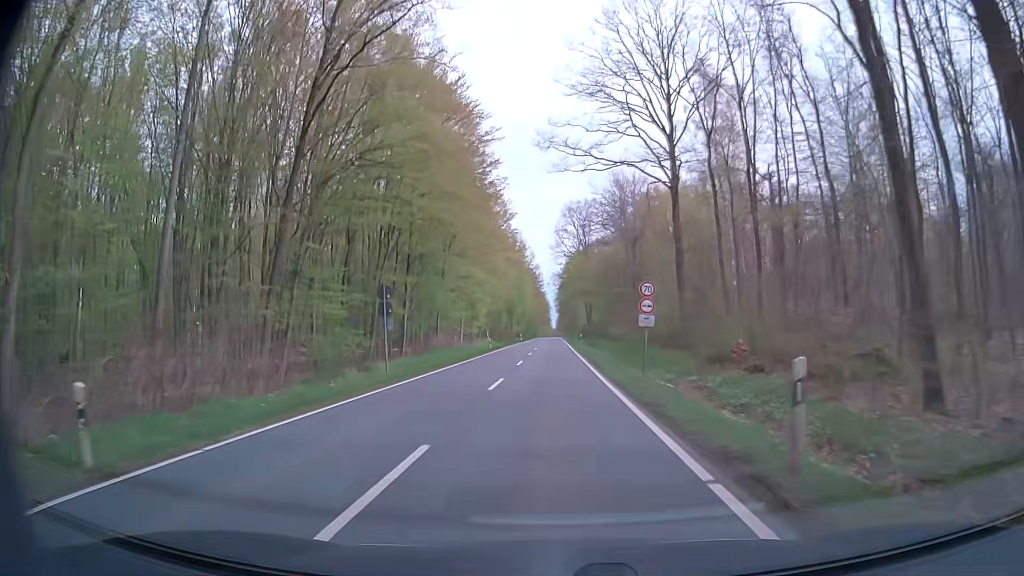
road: secondary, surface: asphalt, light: Day
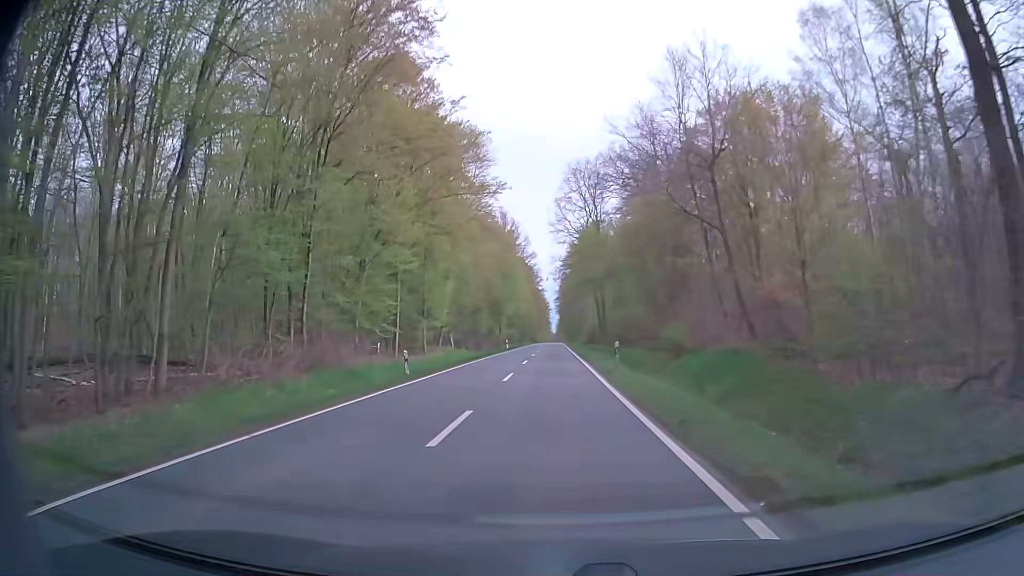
(+0.2, +32.2) m; 0°
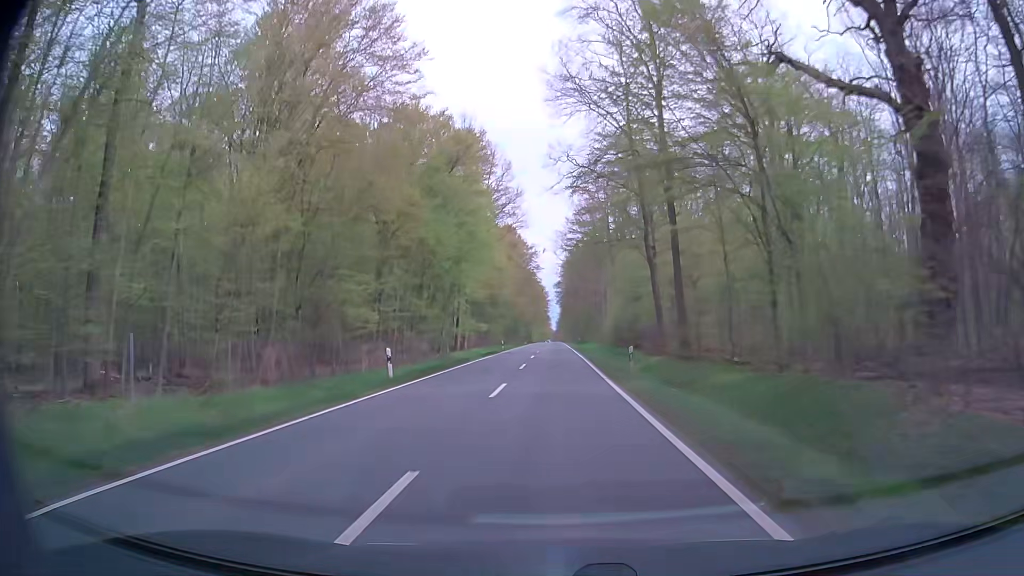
(0.0, +53.6) m; +1°
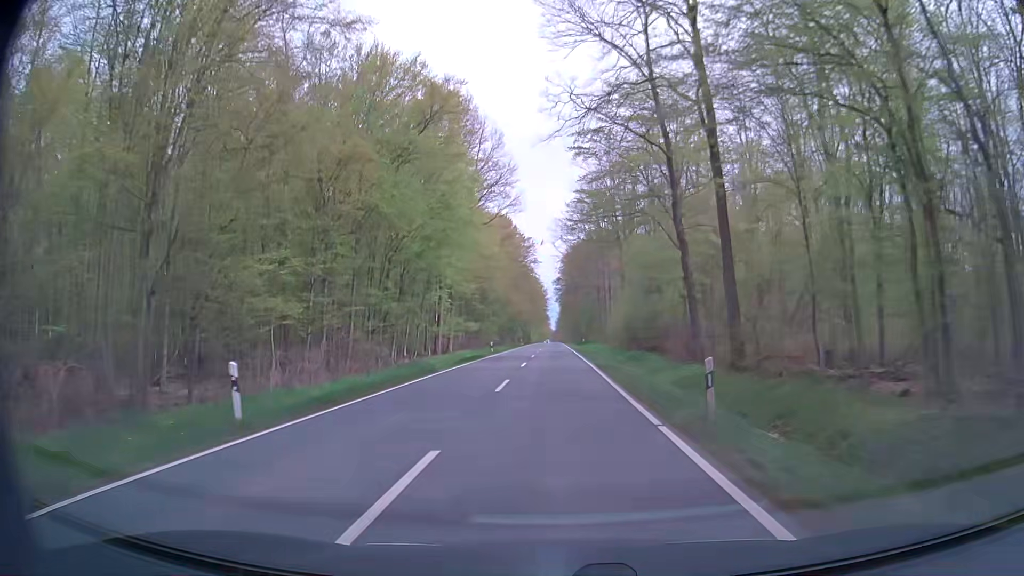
(-0.1, +10.7) m; 0°
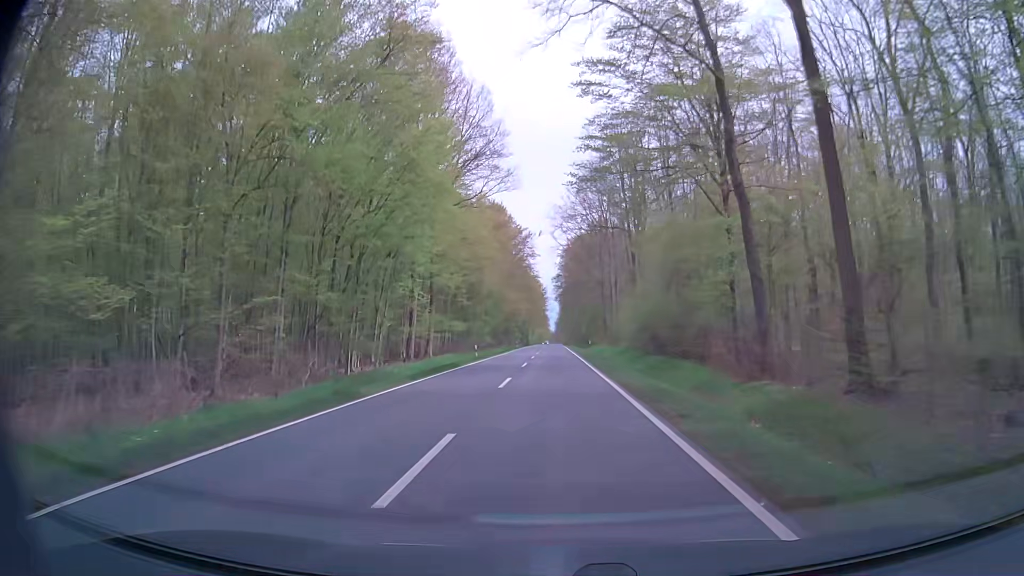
(0.0, +10.7) m; -1°
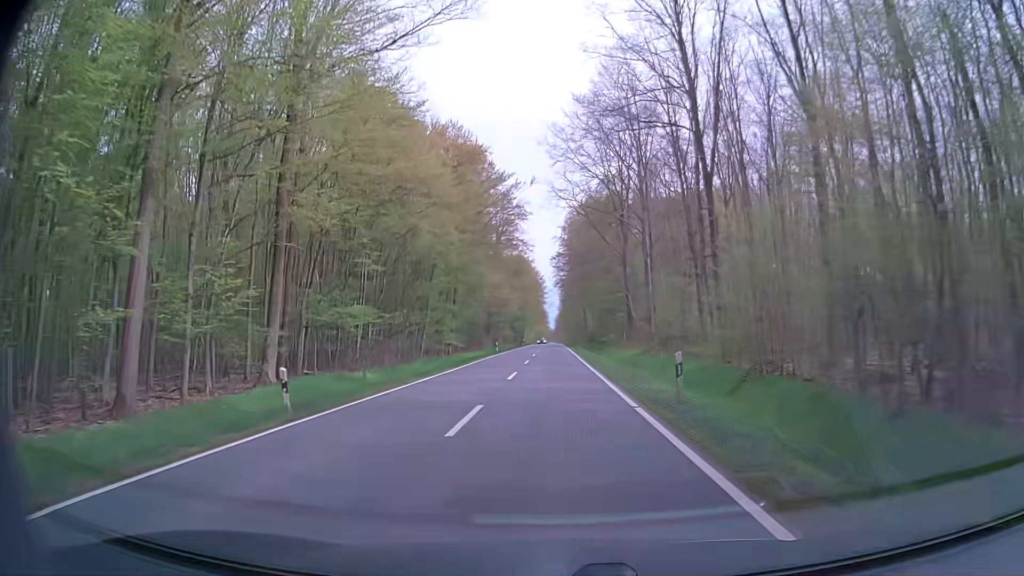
(+0.3, +32.2) m; 0°
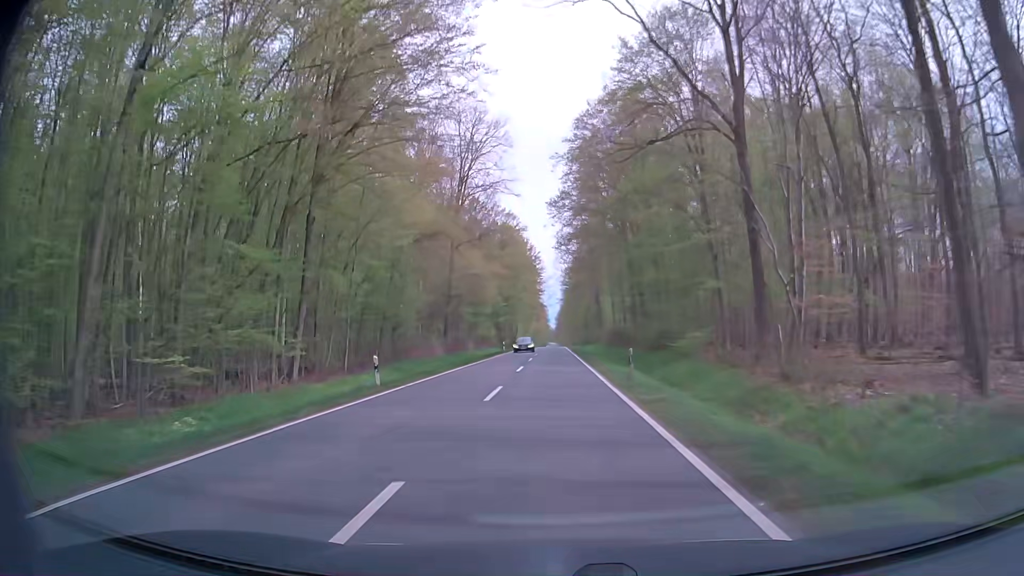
(+0.3, +43.1) m; 0°
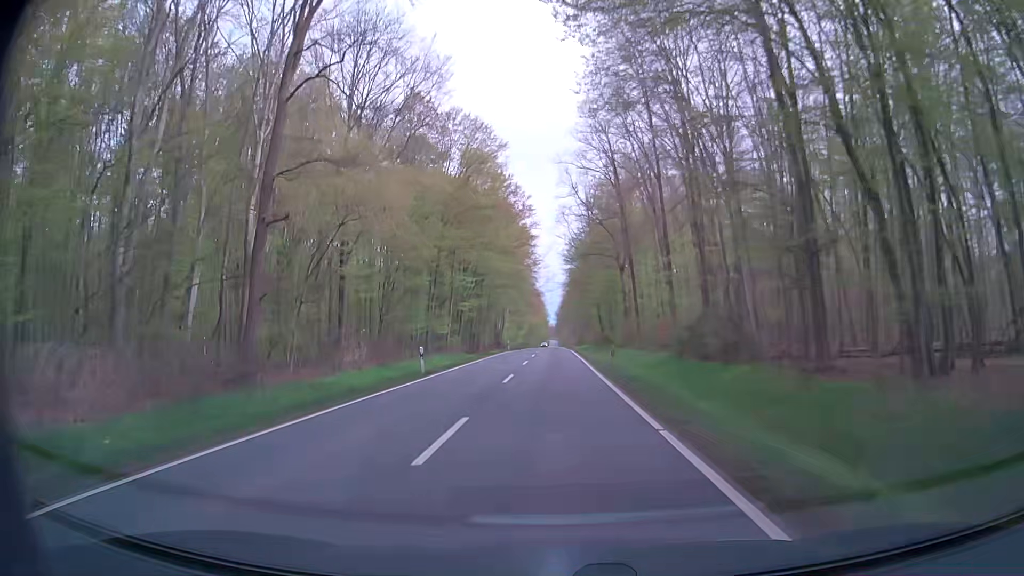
(+0.2, +43.2) m; 0°
(0, +10) (0, +20) (0, +30) (0, +40) (0, +50) (0, +60) (0, +70) (0, +80) (0, +90) (0, +100) m
